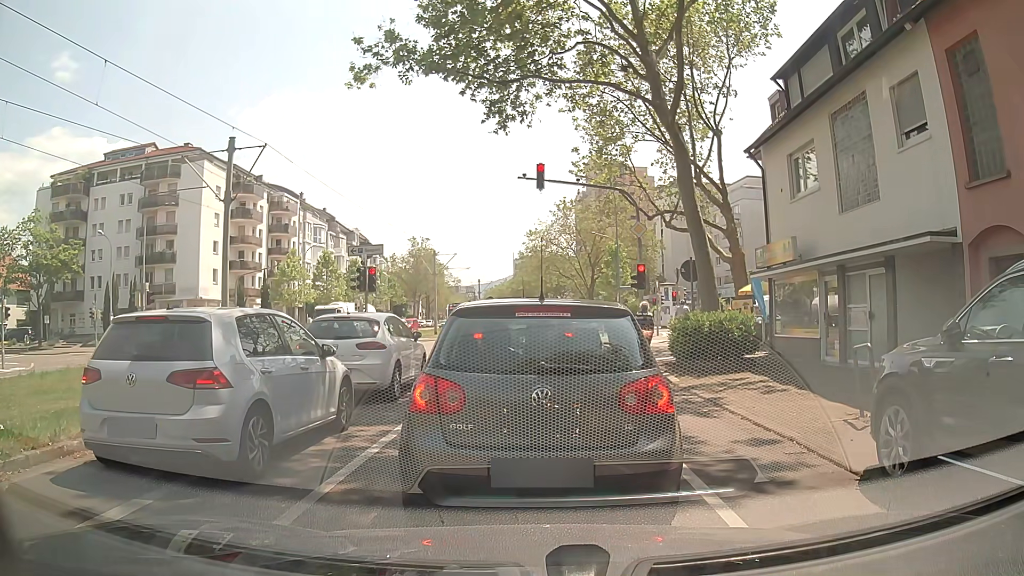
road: tertiary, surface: asphalt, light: Day
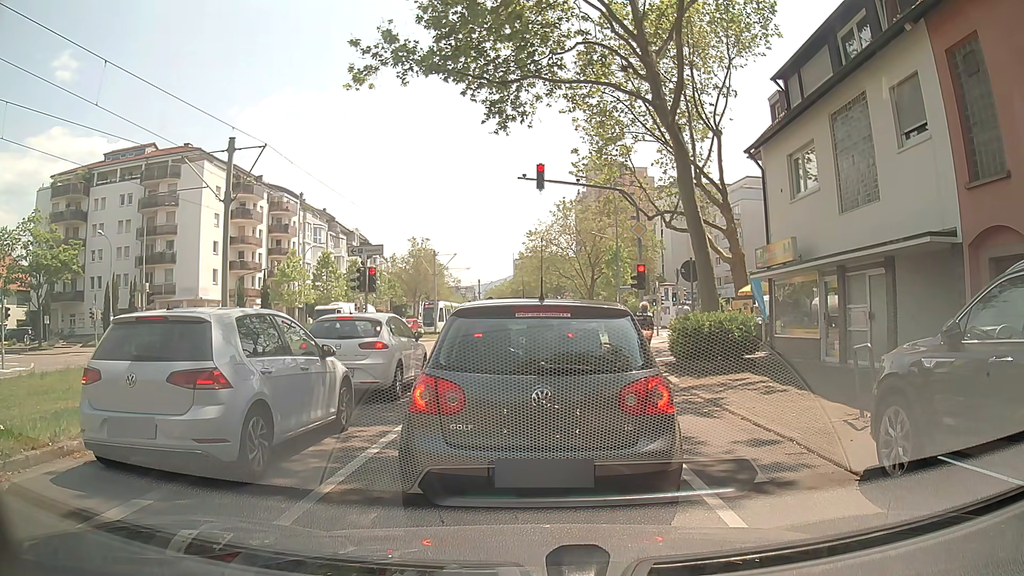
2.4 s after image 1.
(0.0, +0.1) m; 0°
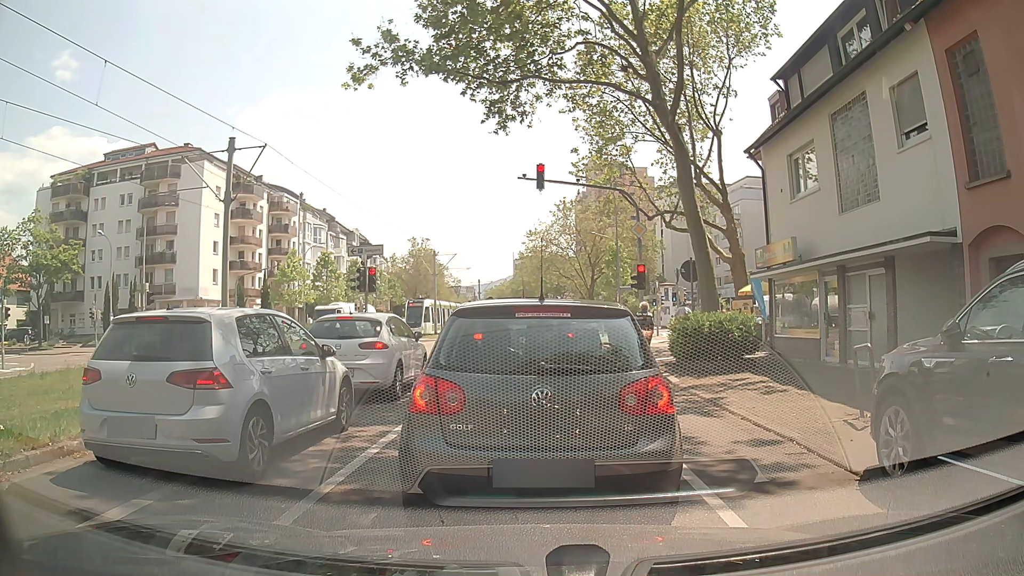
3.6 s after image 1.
(0.0, 0.0) m; 0°
